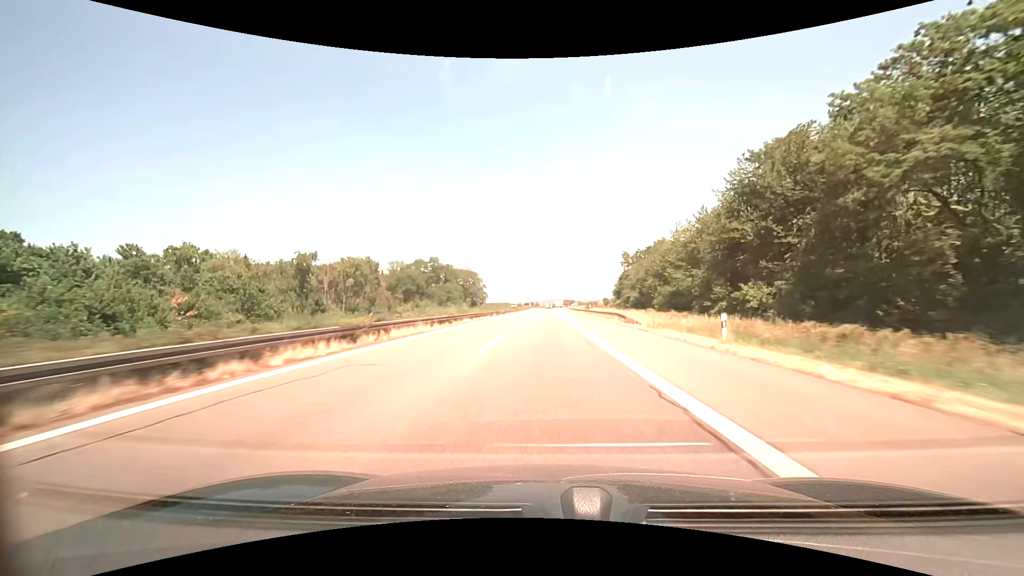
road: motorway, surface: asphalt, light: Day
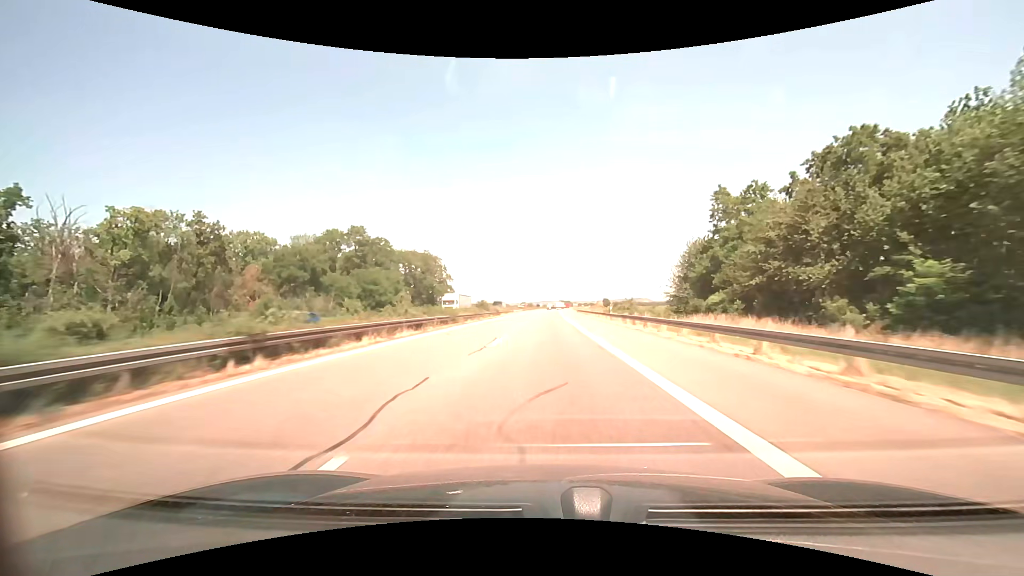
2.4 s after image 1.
(+0.3, +69.6) m; +1°
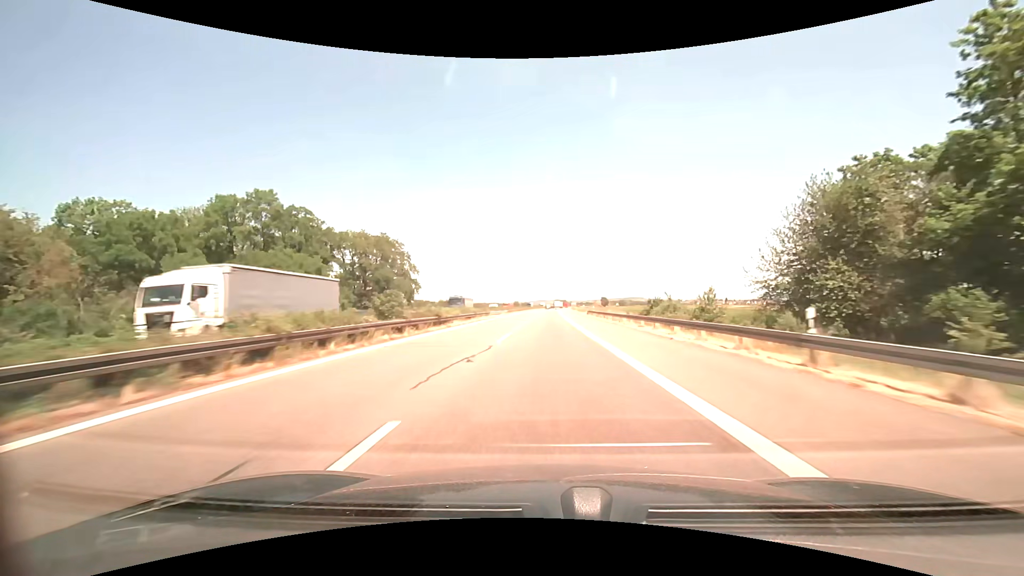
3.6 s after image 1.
(+0.2, +34.8) m; +1°
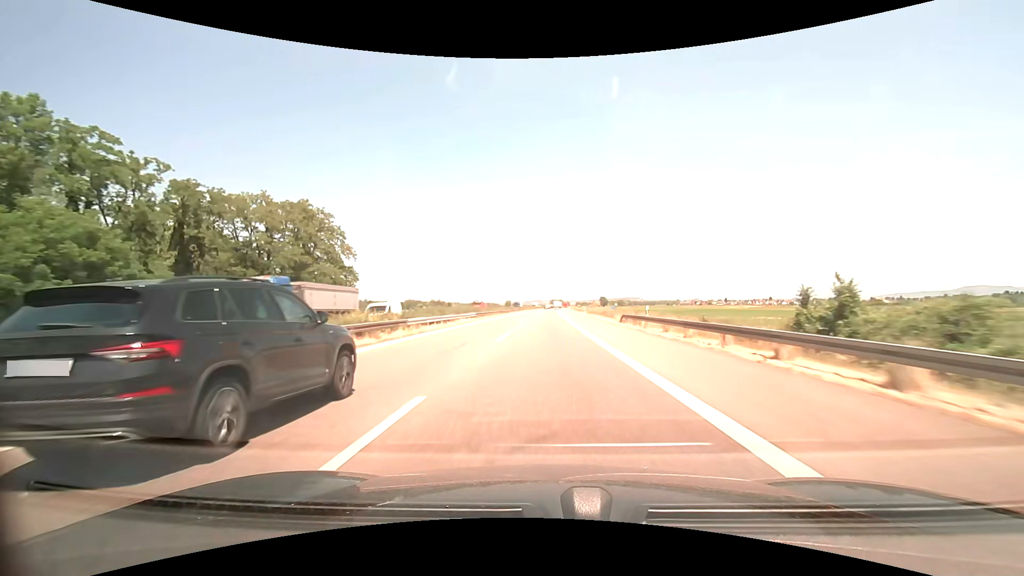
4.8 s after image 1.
(+0.2, +34.9) m; +1°
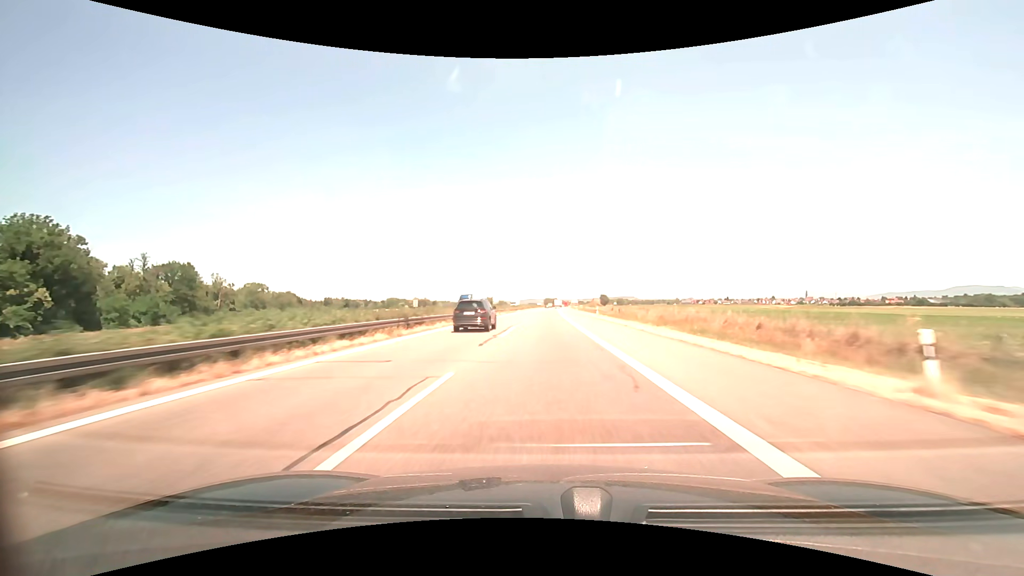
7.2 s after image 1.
(+0.2, +69.7) m; +1°
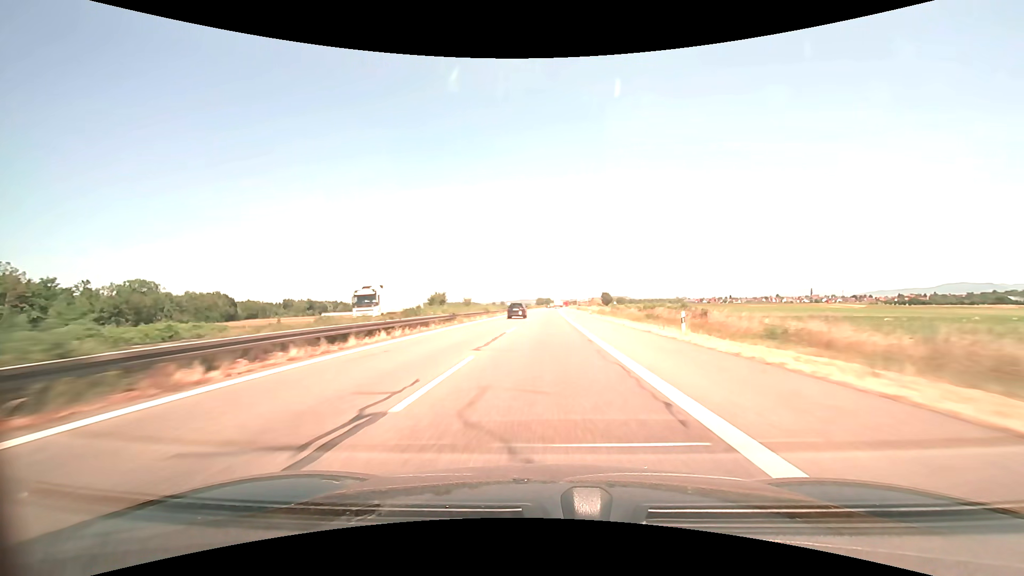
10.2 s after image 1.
(+0.8, +87.0) m; +1°
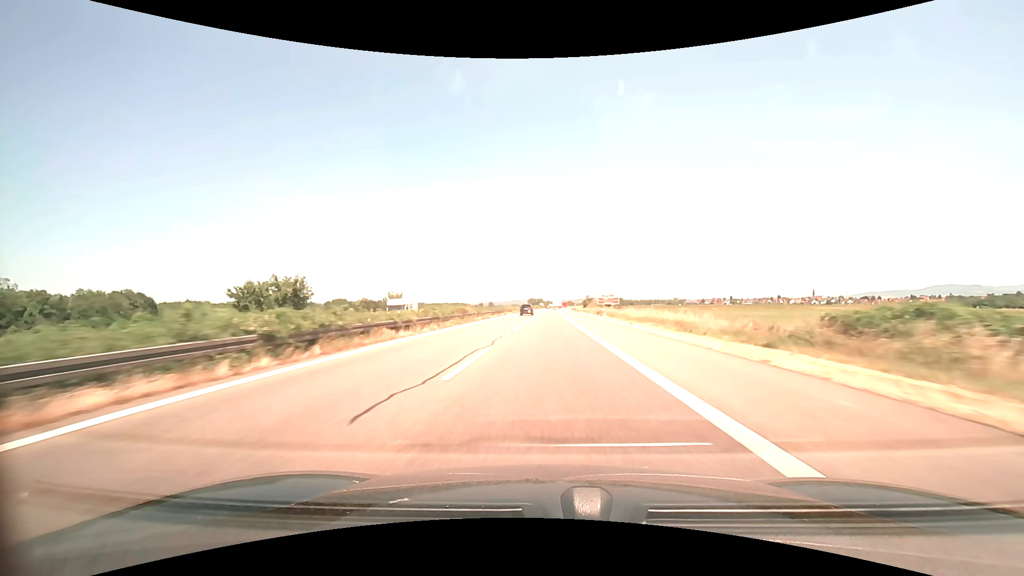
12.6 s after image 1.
(+0.5, +69.7) m; +1°
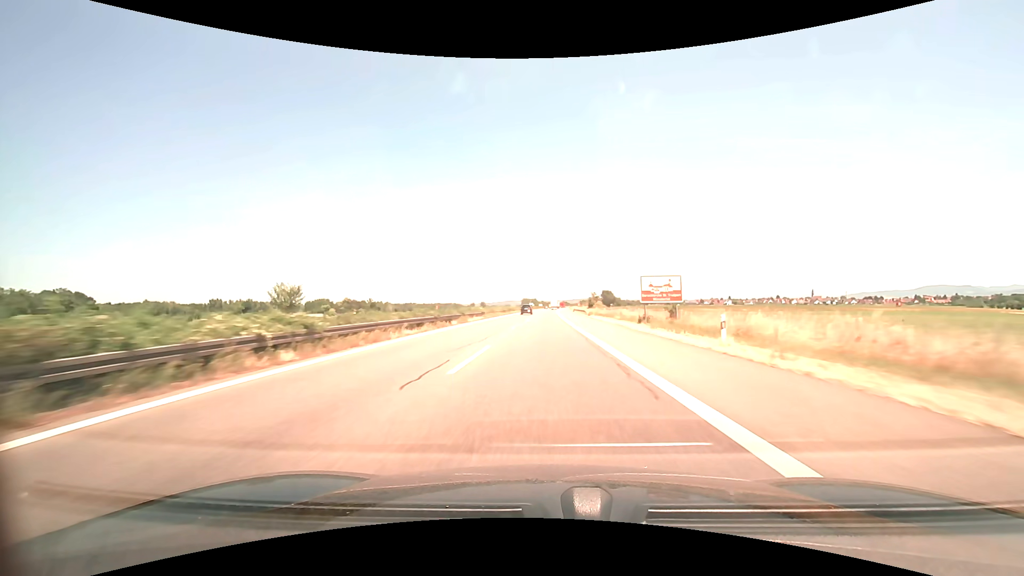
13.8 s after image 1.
(+0.2, +34.9) m; +1°
(0, +10) (0, +20) (0, +30) (0, +40) (0, +50) (0, +60) (0, +70) (0, +80) (+1, +90) (+1, +100) m
